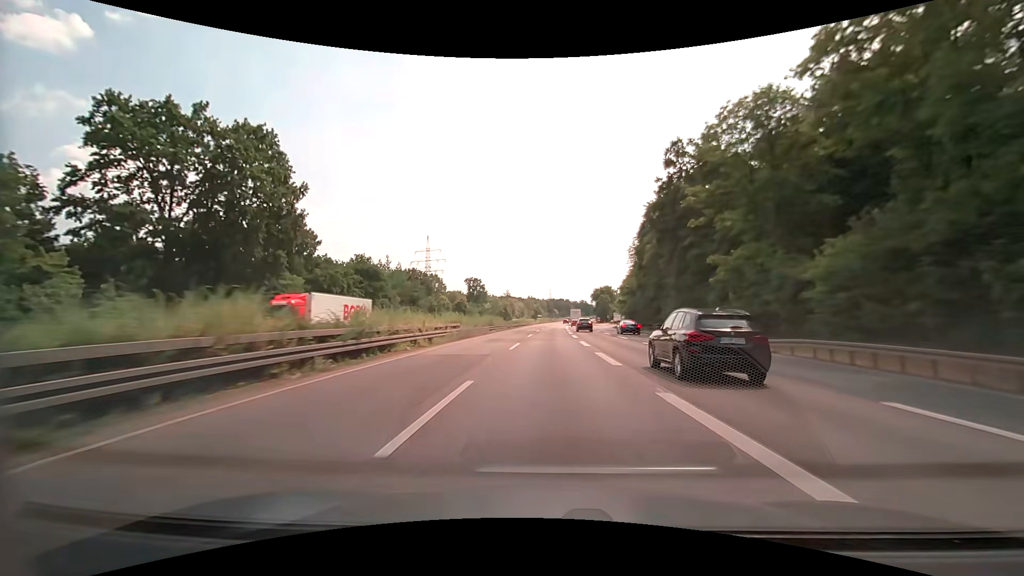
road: motorway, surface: asphalt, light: Day
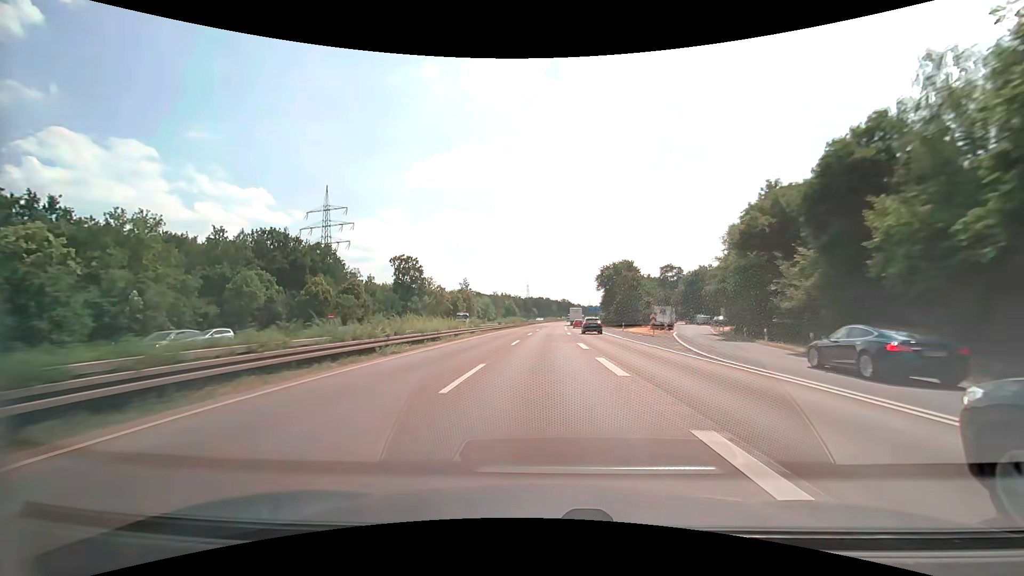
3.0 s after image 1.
(+1.7, +86.6) m; +2°
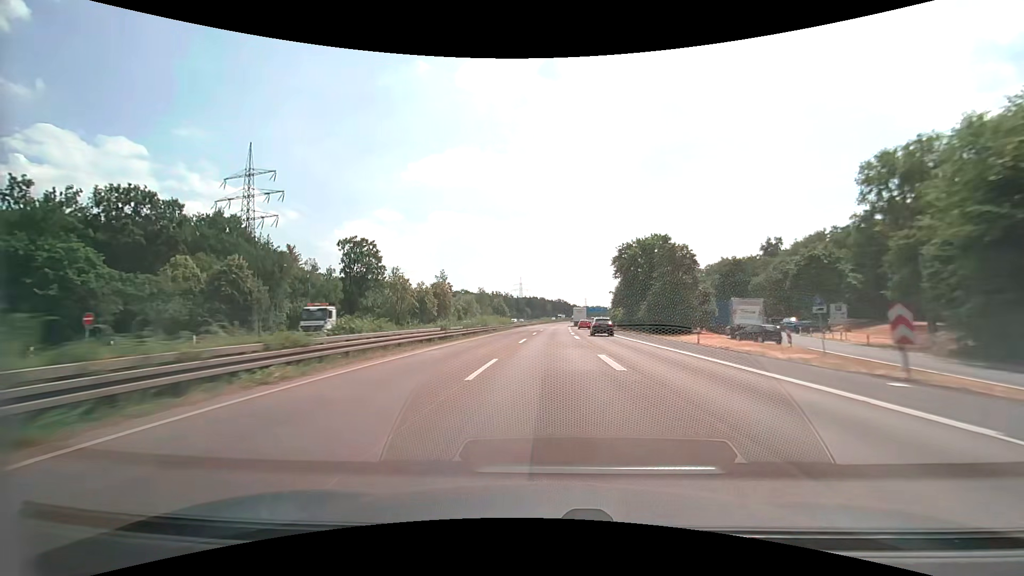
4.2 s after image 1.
(+0.2, +34.4) m; +1°
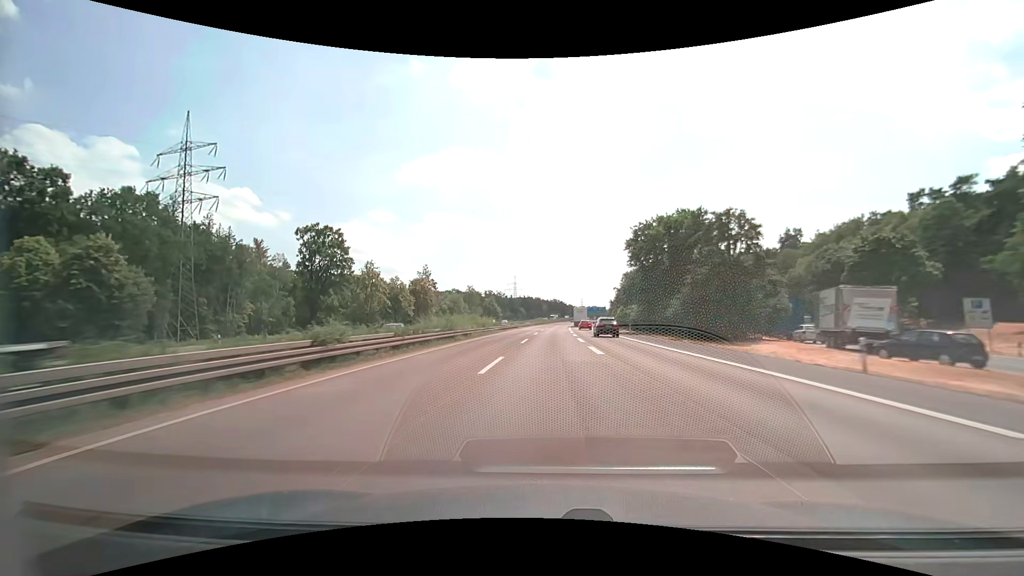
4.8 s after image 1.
(+0.1, +17.1) m; +1°
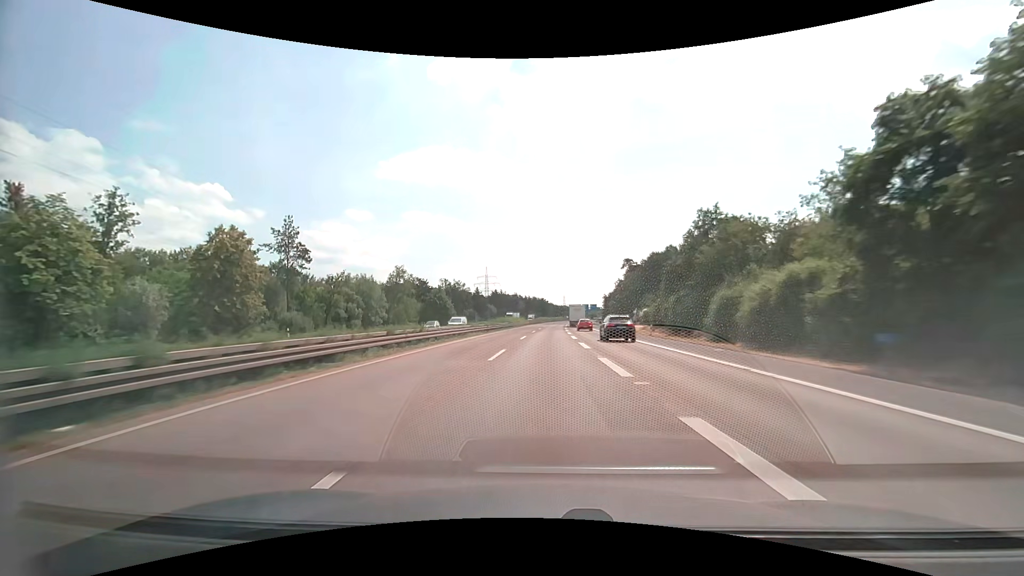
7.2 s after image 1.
(+1.6, +68.1) m; +2°
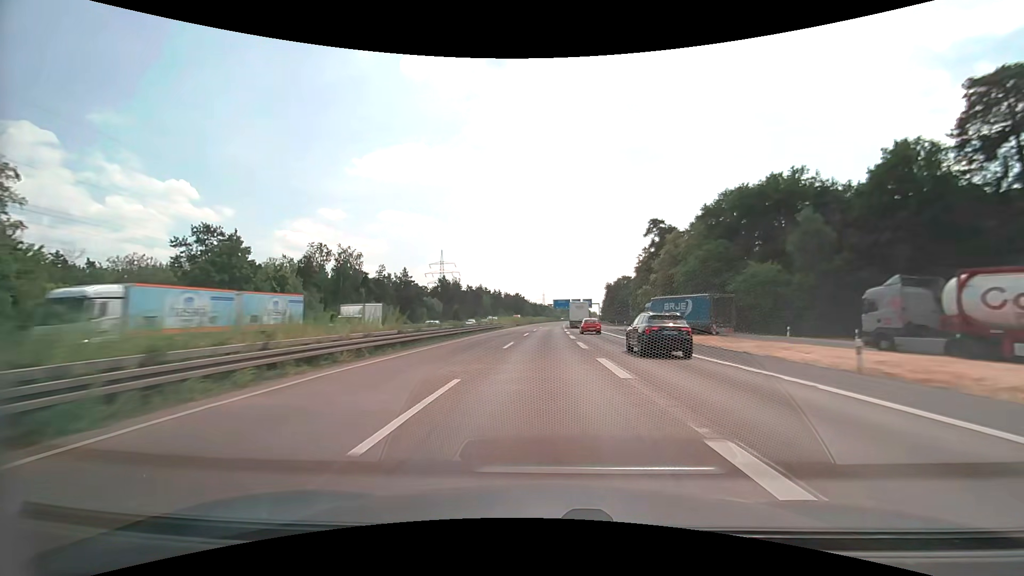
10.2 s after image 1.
(+1.7, +84.2) m; +2°
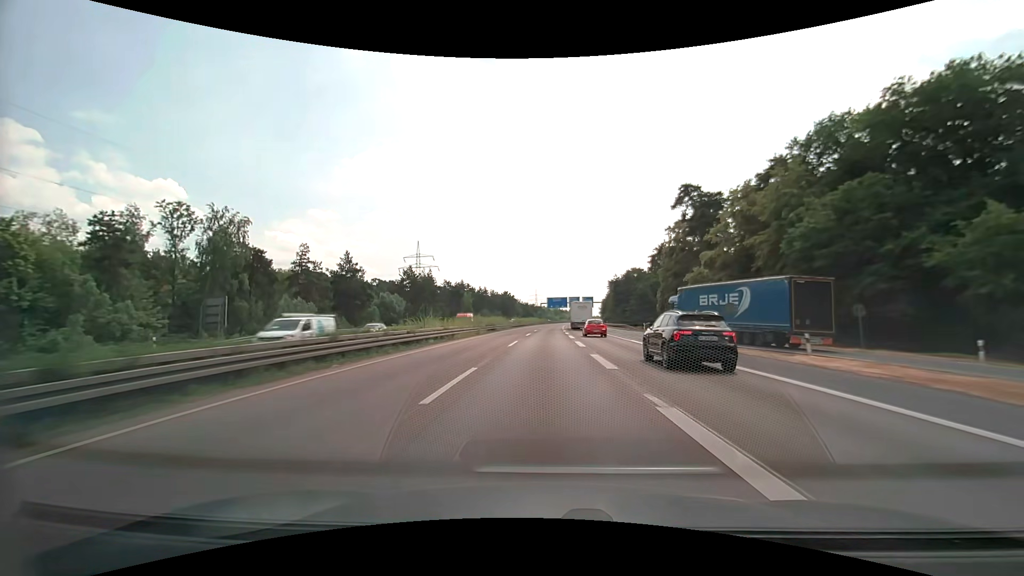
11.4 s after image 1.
(+0.2, +33.4) m; +1°
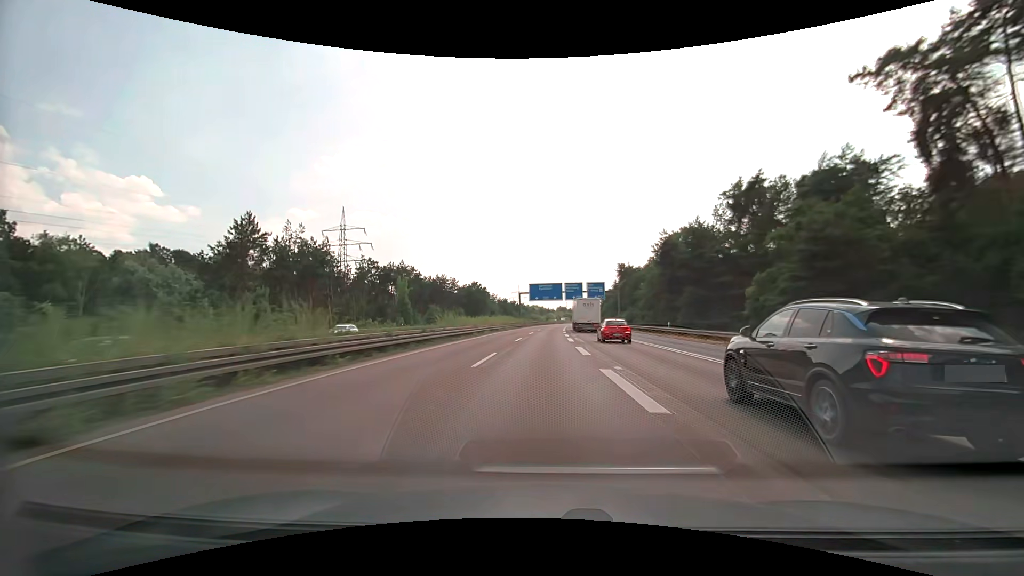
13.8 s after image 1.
(+1.0, +66.3) m; +2°
(0, +10) (0, +20) (0, +30) (0, +40) (0, +50) (+1, +60) (+1, +70) (+1, +80) (+2, +90) (+2, +100) m
